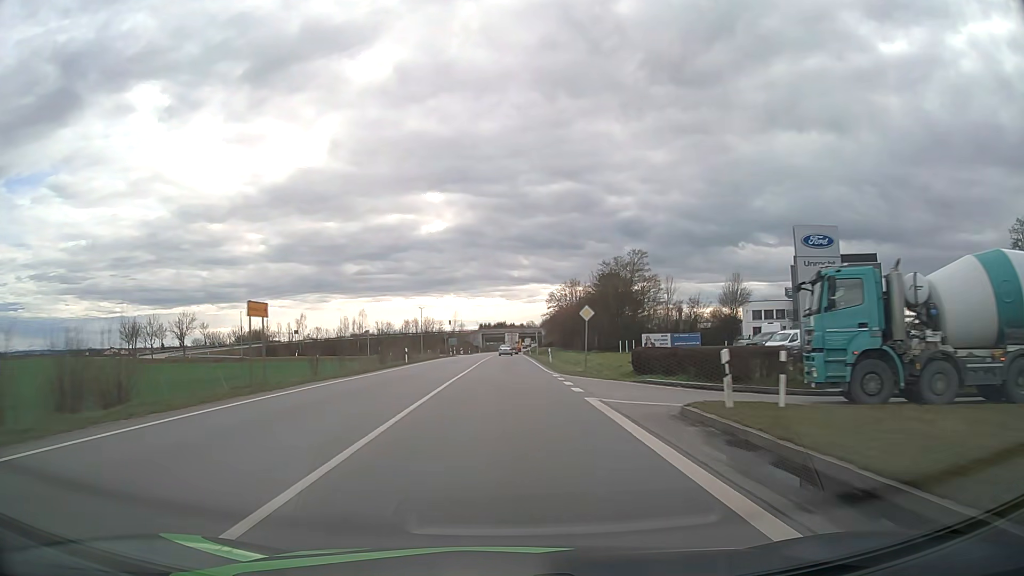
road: primary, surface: asphalt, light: Day
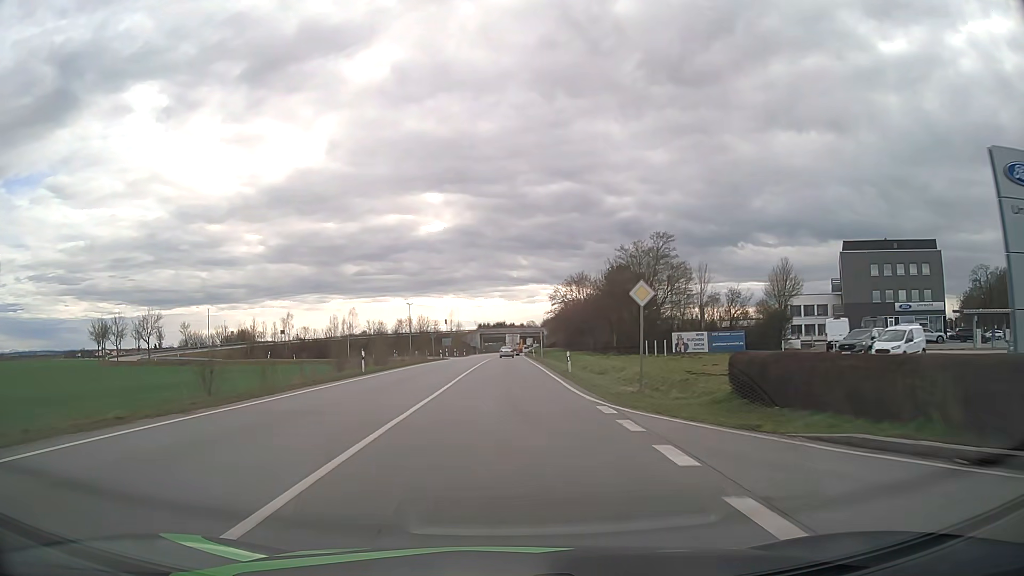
(0.0, +14.1) m; 0°
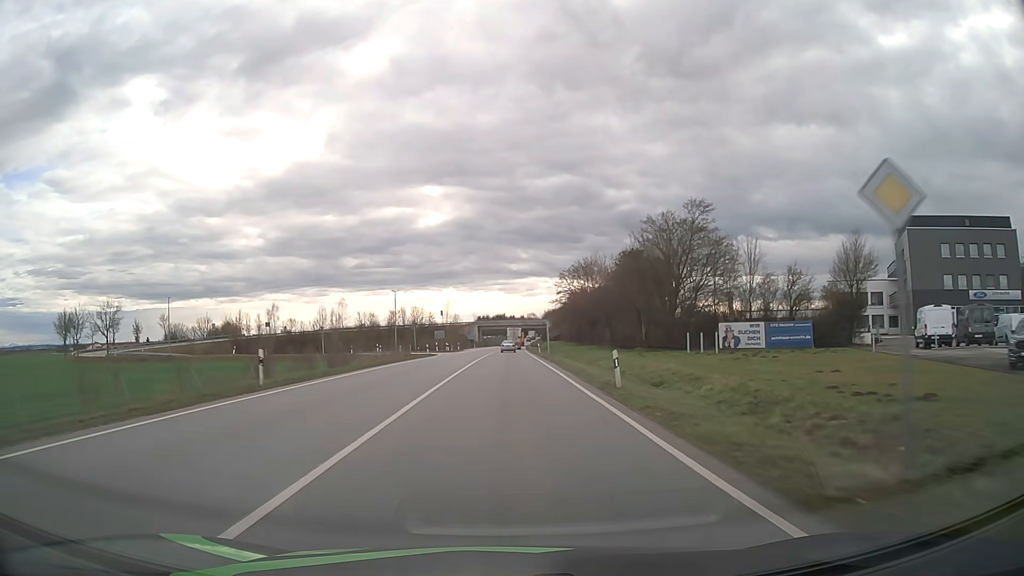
(0.0, +13.9) m; 0°
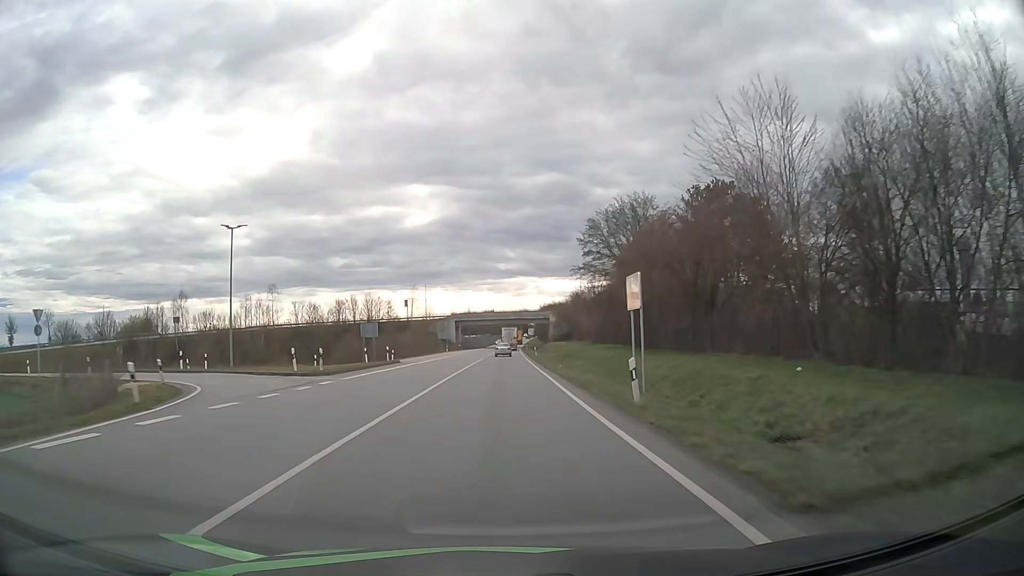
(+0.5, +54.0) m; +1°
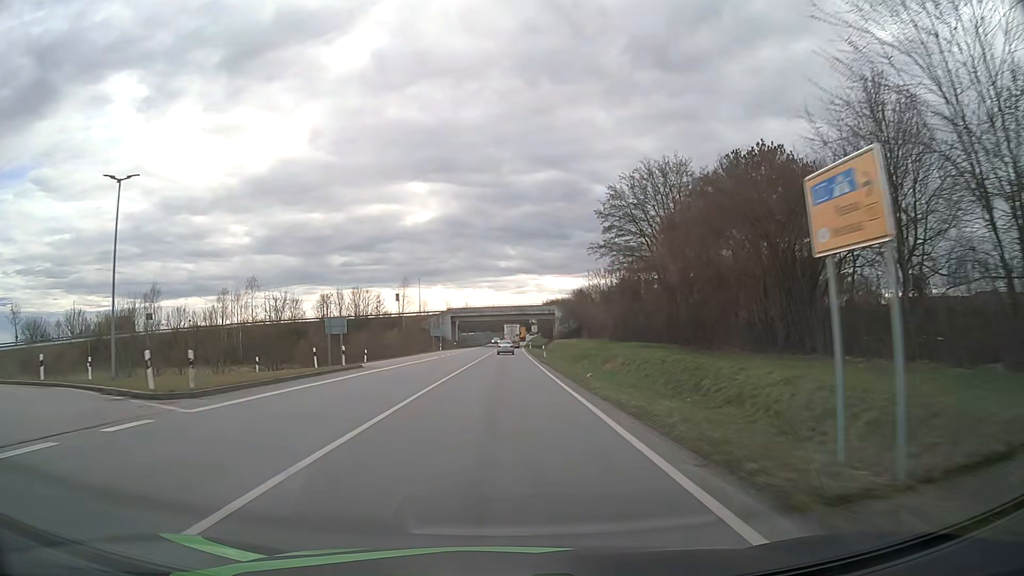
(0.0, +13.2) m; 0°
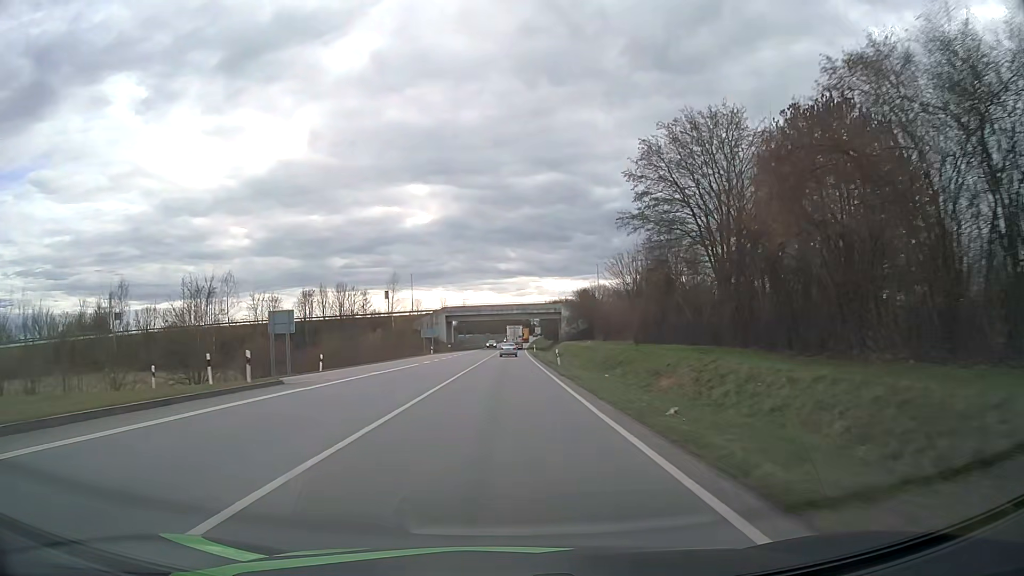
(0.0, +13.1) m; 0°
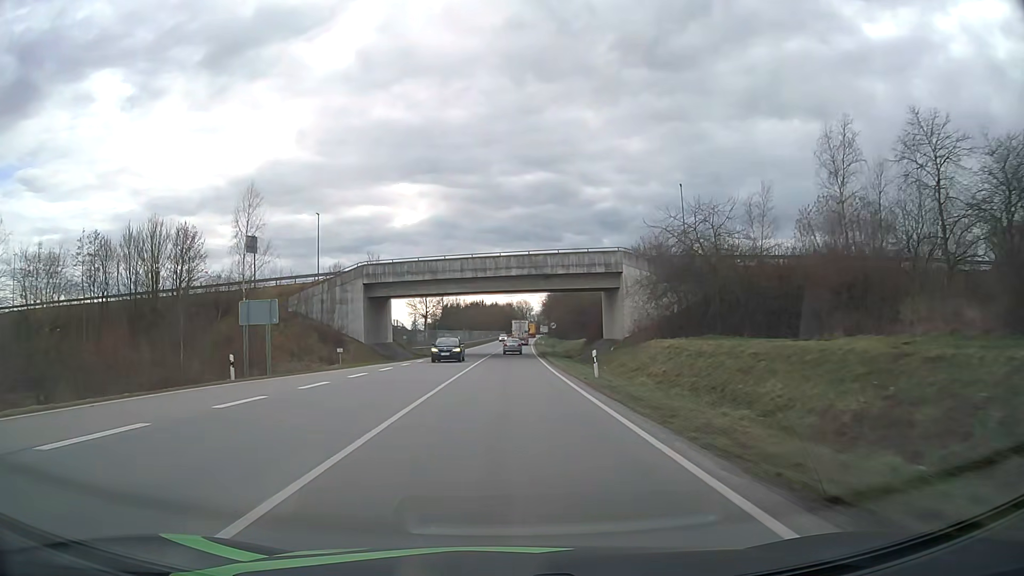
(+0.2, +65.0) m; +1°
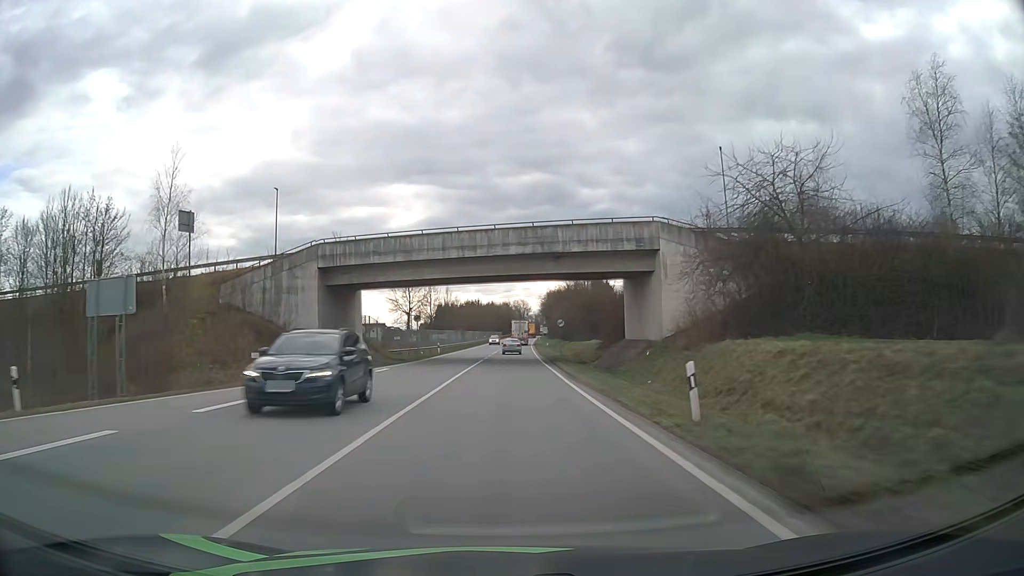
(0.0, +12.9) m; 0°
(0, +10) (0, +20) (0, +30) (0, +40) (0, +50) (+1, +60) (+1, +70) (+1, +80) (+2, +90) (+2, +100) m
